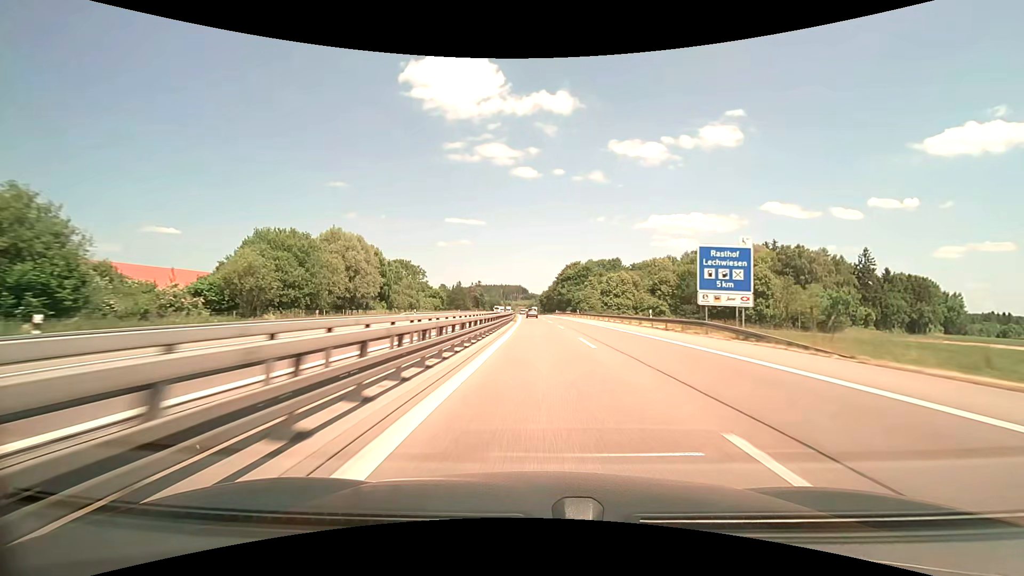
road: motorway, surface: asphalt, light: Day
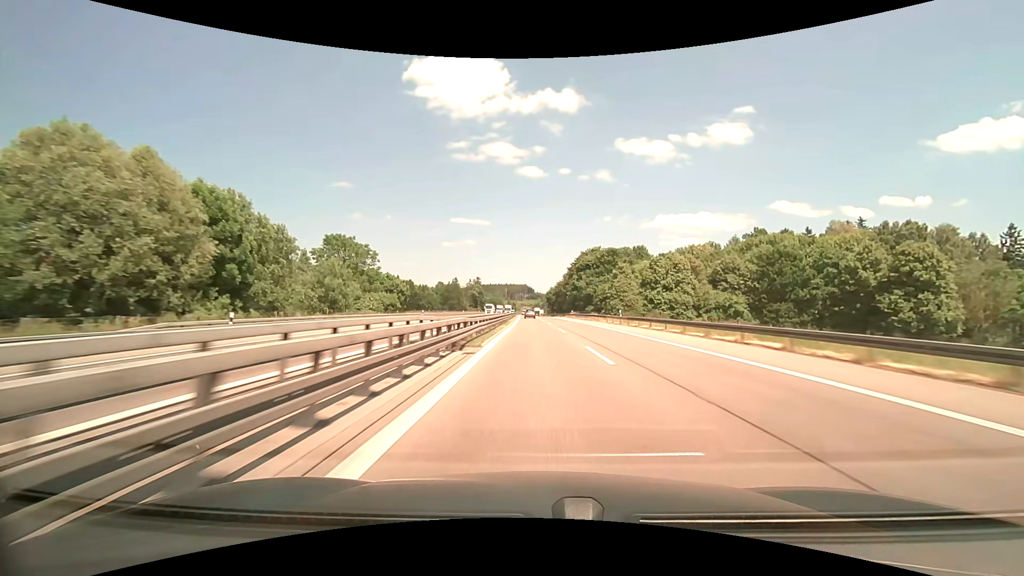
(-0.2, +41.3) m; -1°
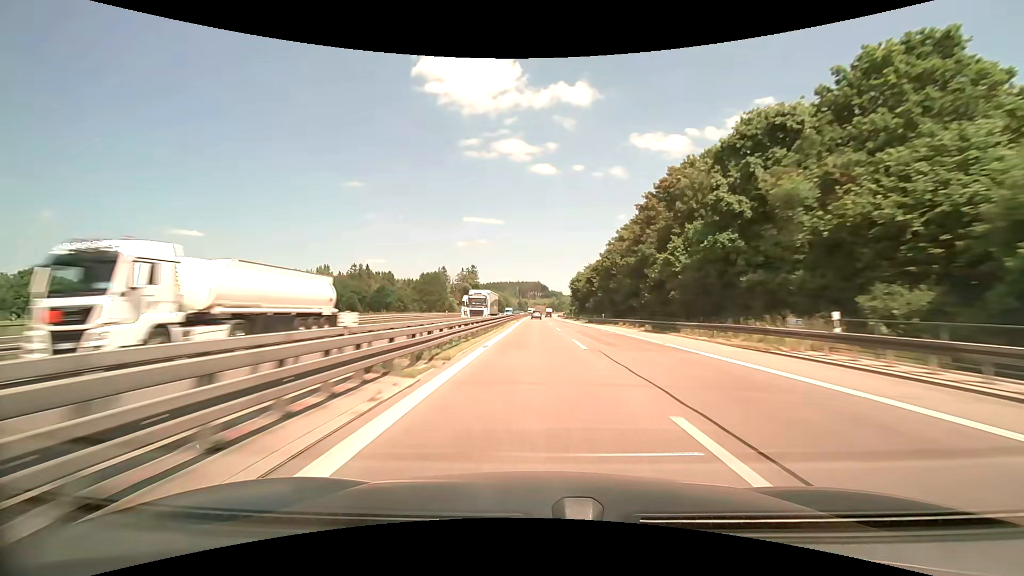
(-1.2, +83.5) m; -1°
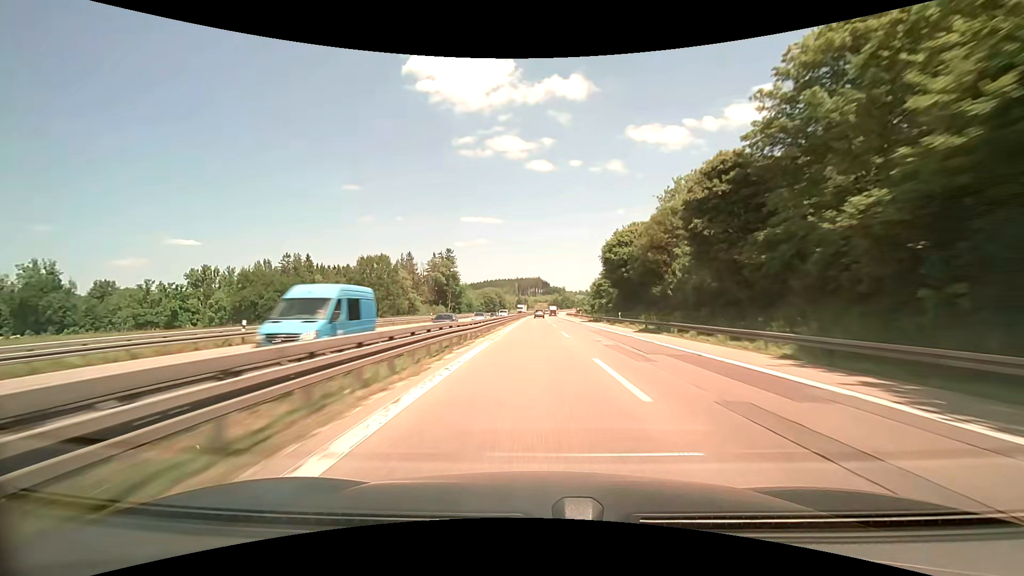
(-0.7, +63.7) m; -1°
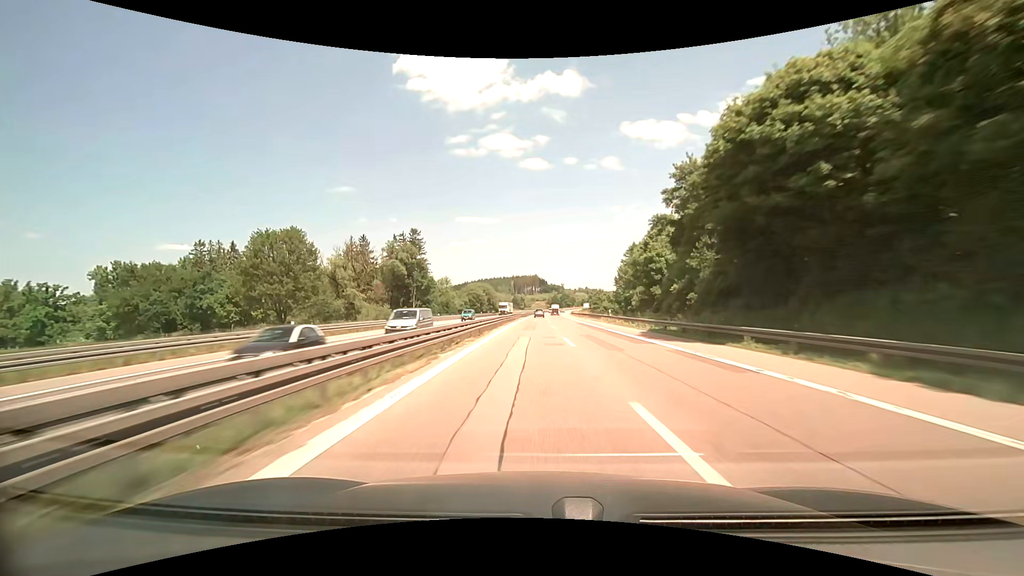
(-0.2, +42.8) m; 0°
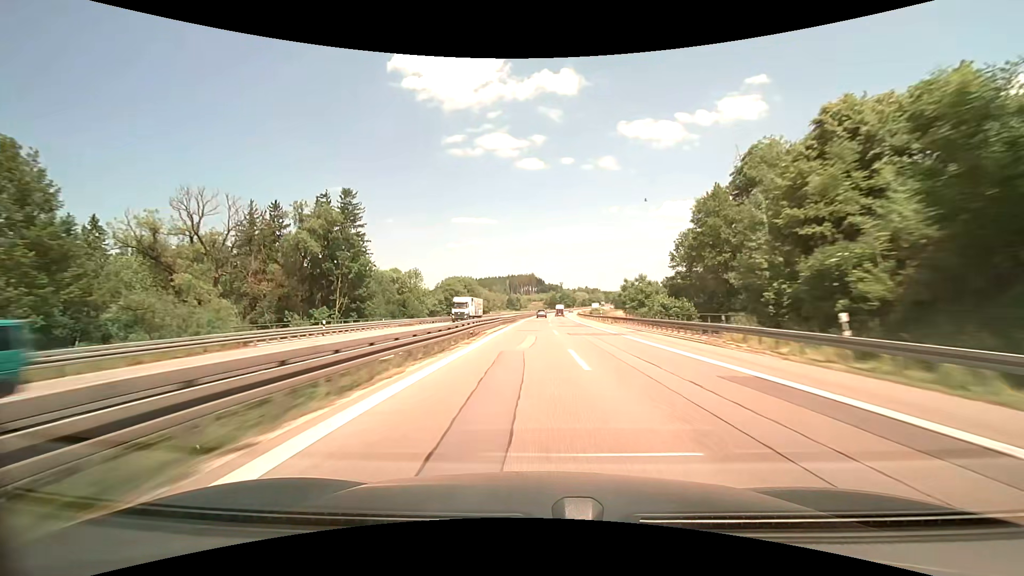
(0.0, +43.0) m; 0°
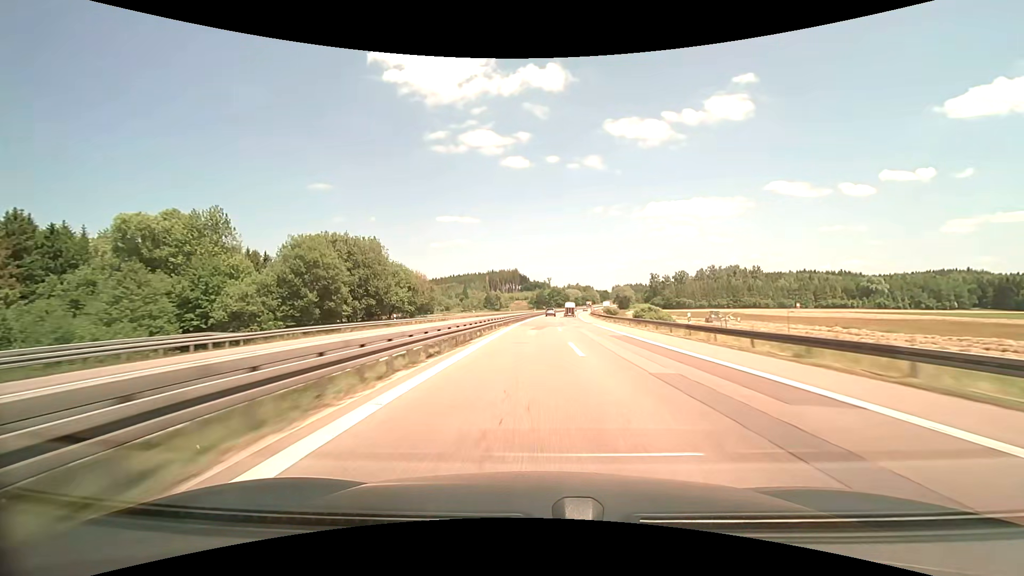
(+1.2, +86.3) m; +2°
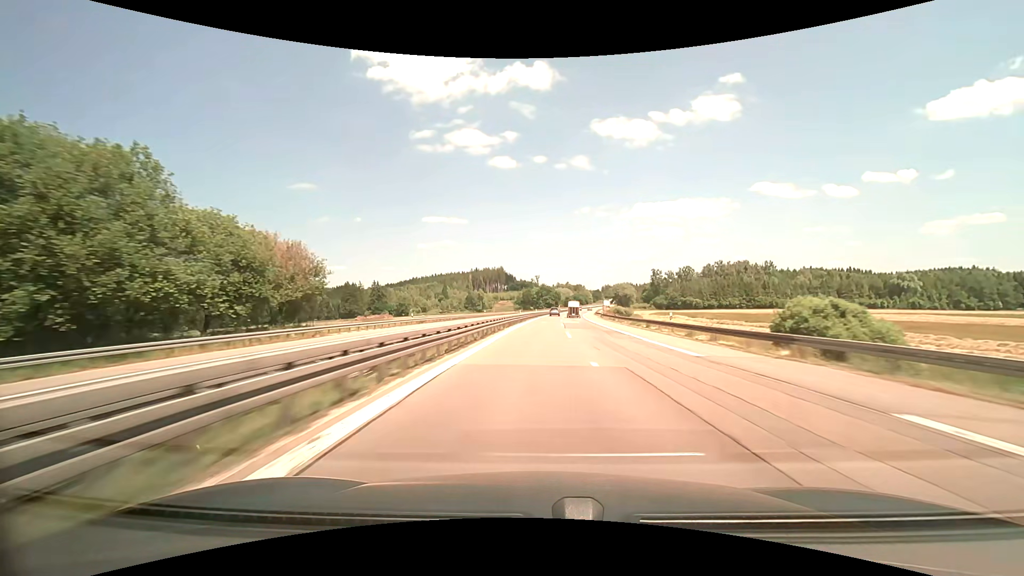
(+0.3, +43.4) m; +1°
(0, +10) (0, +20) (0, +30) (+1, +40) (+1, +50) (+2, +60) (+2, +70) (+3, +80) (+3, +90) (+4, +100) m
